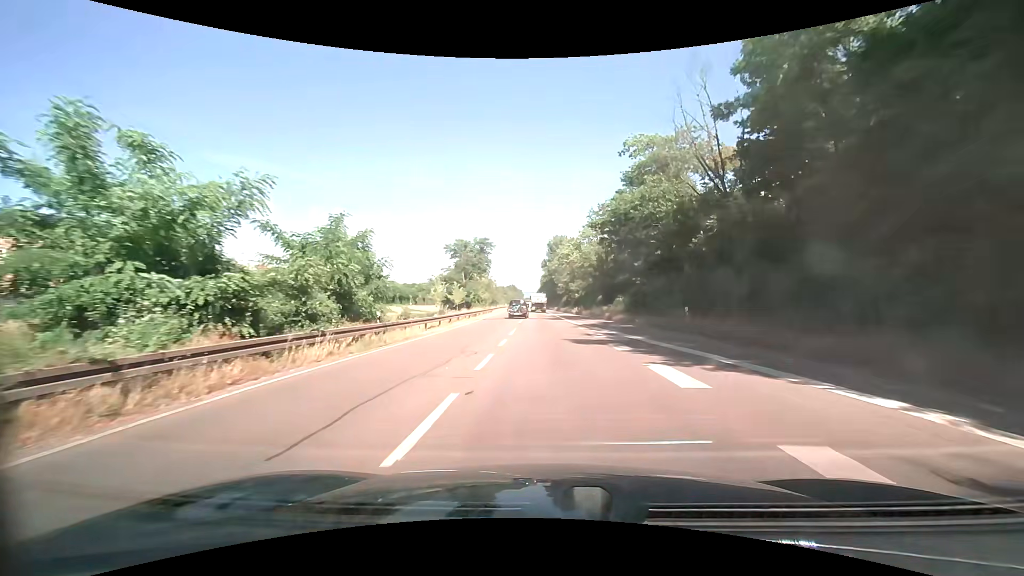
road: trunk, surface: asphalt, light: Day
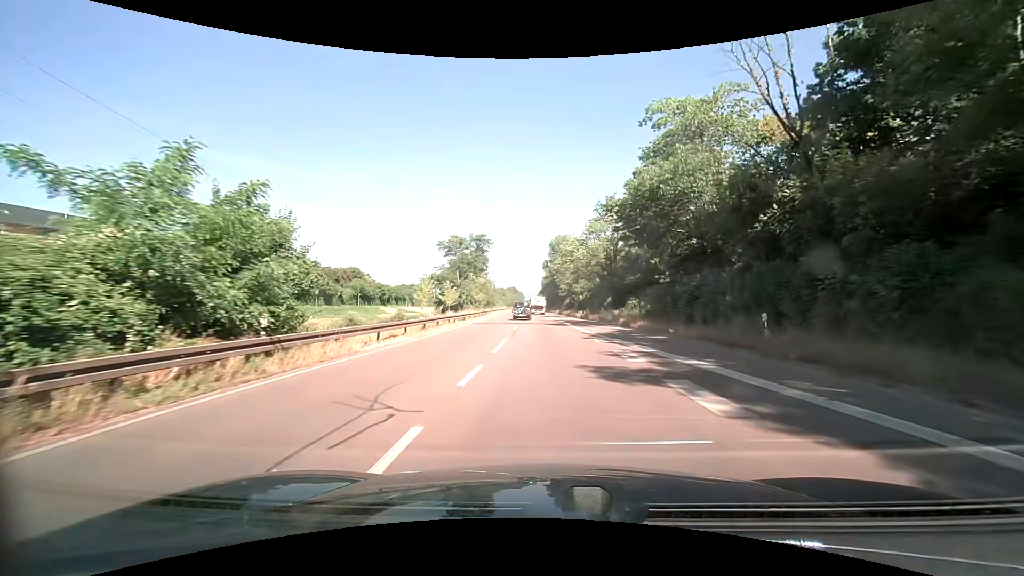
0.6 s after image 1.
(0.0, +7.9) m; 0°
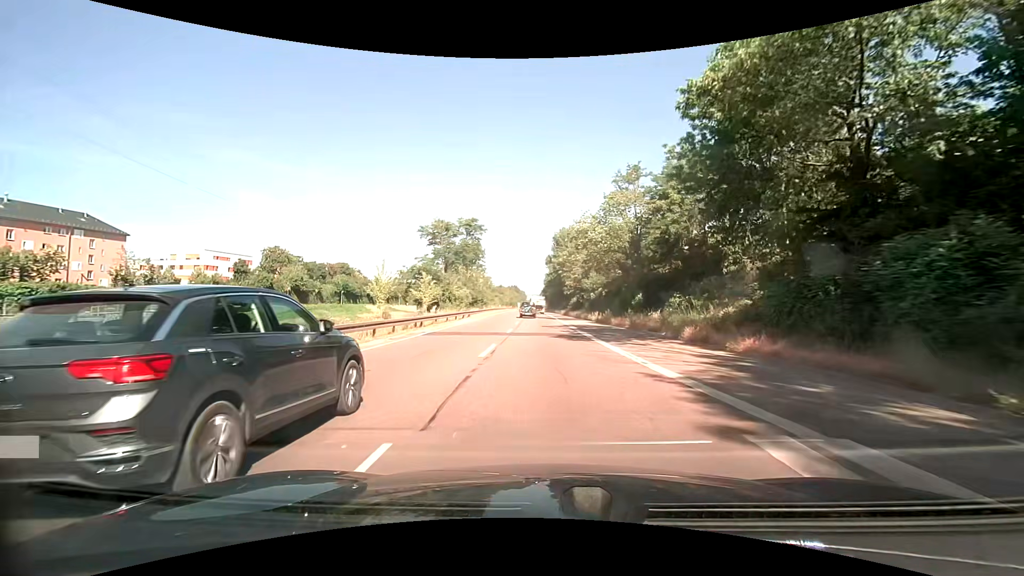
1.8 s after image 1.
(-0.1, +16.0) m; 0°
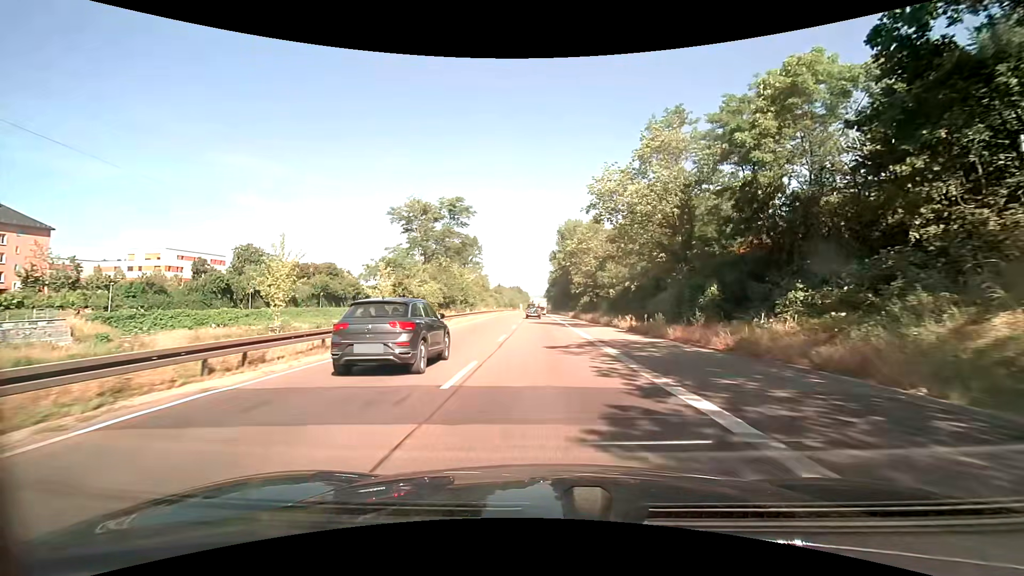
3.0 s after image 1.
(0.0, +16.5) m; -1°
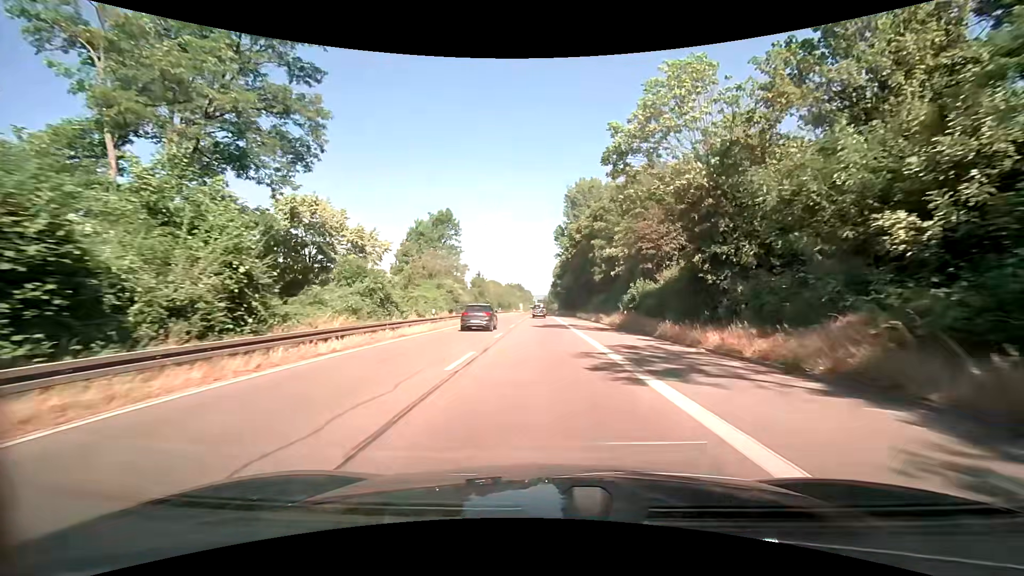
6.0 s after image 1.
(0.0, +43.9) m; 0°
